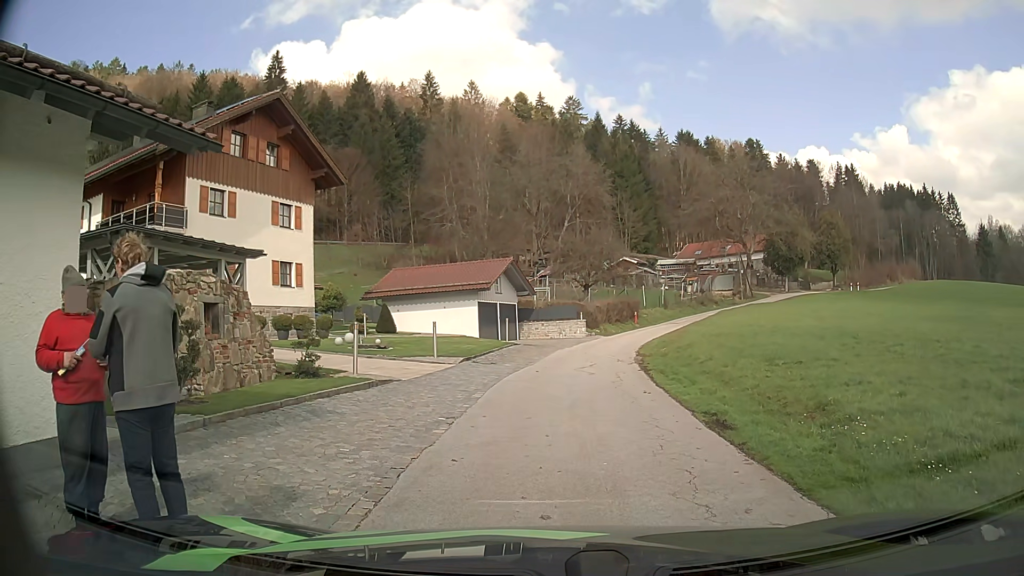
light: Day
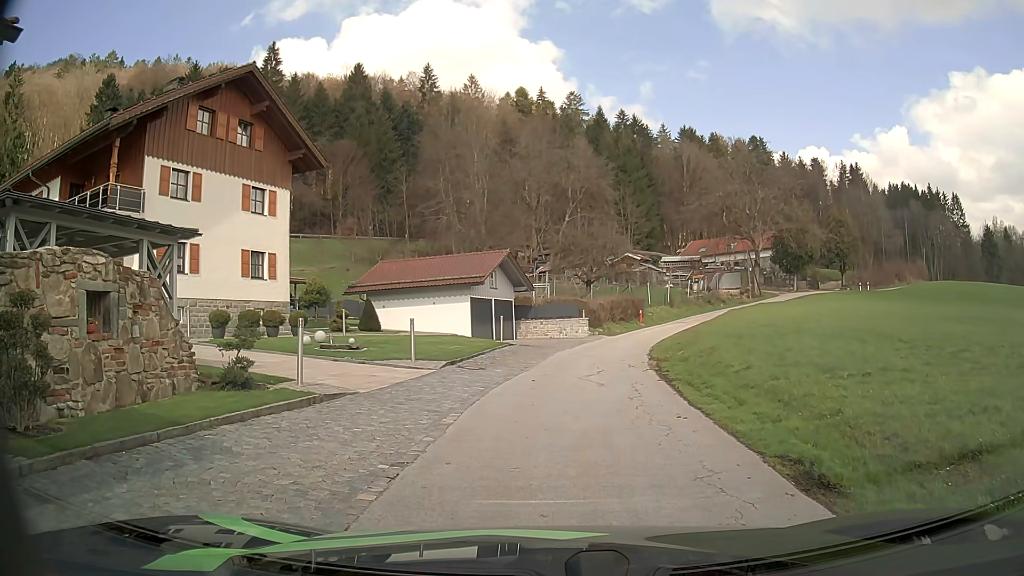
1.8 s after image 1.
(0.0, +3.4) m; -1°
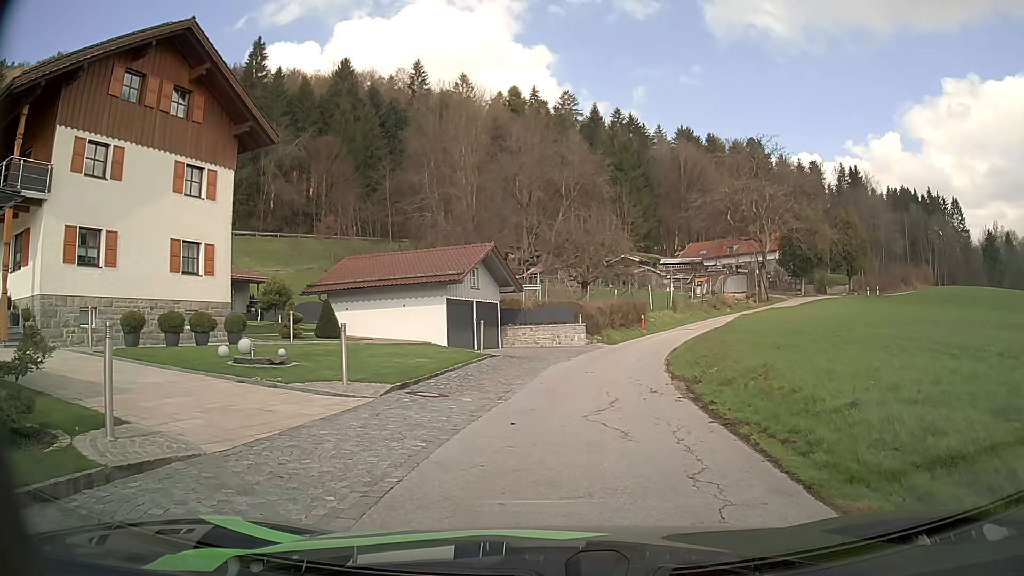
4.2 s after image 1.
(+0.1, +5.4) m; +3°
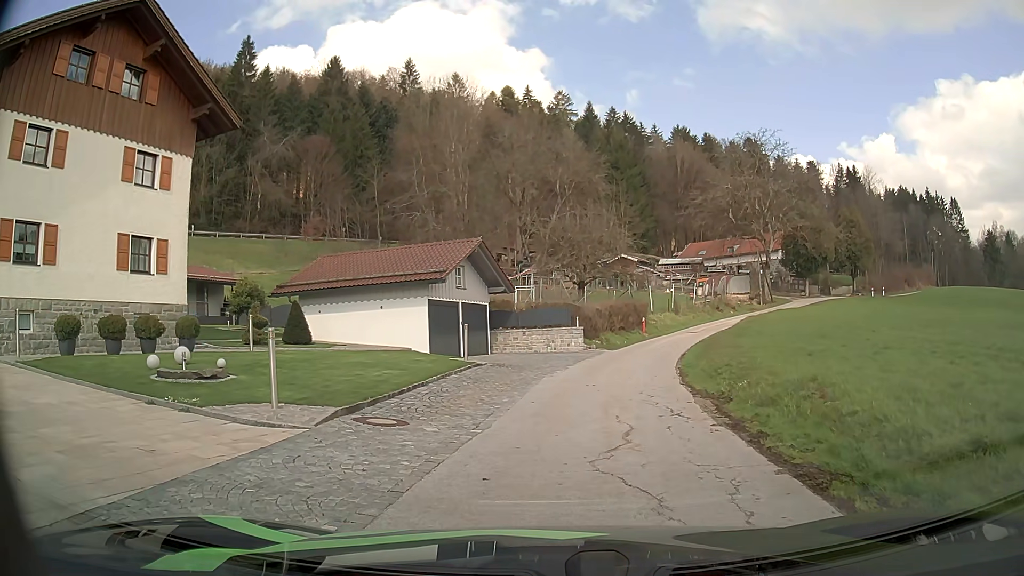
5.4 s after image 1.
(0.0, +3.1) m; +1°
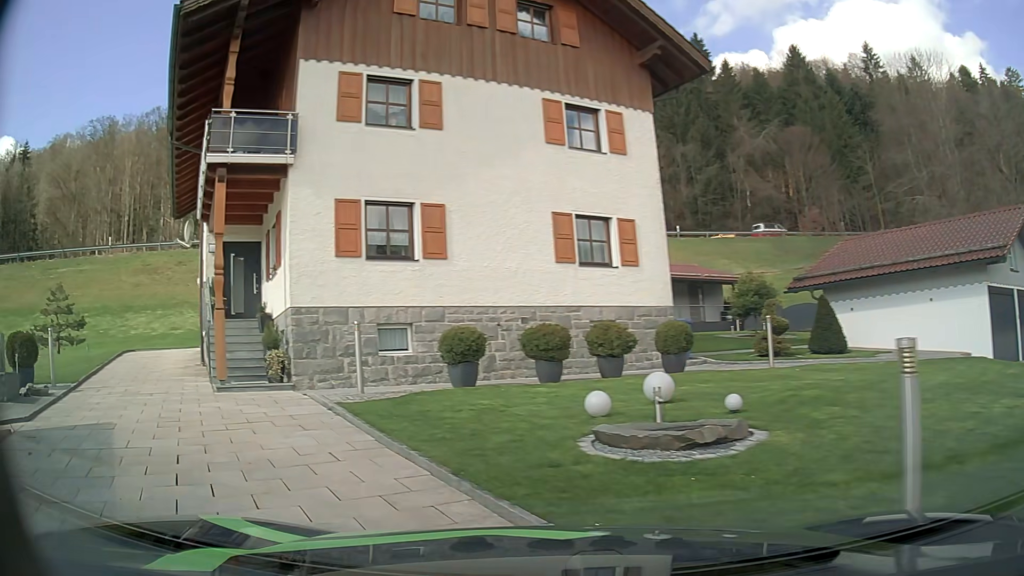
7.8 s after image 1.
(-2.0, +6.4) m; -40°
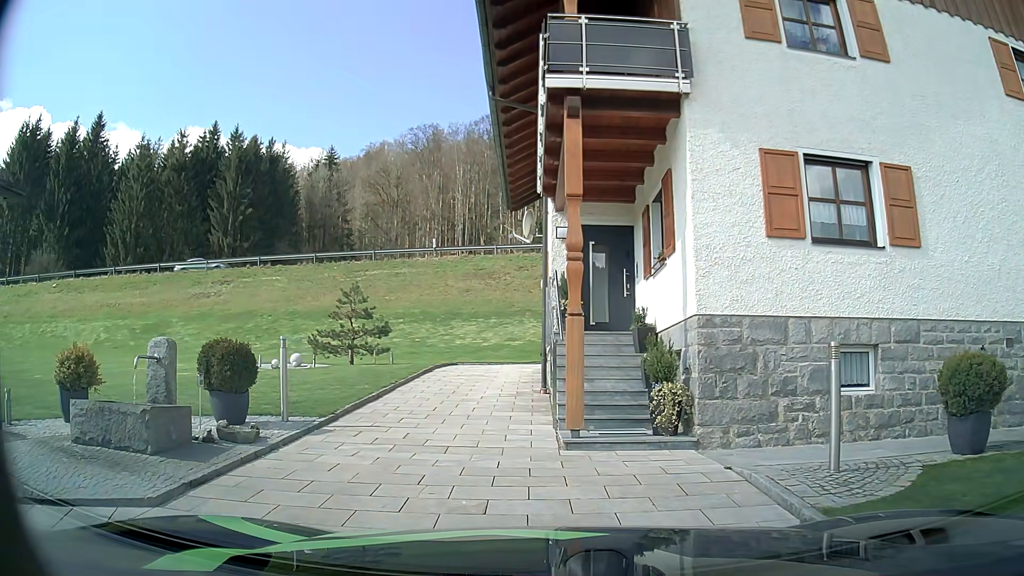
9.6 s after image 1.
(-1.7, +4.6) m; -32°
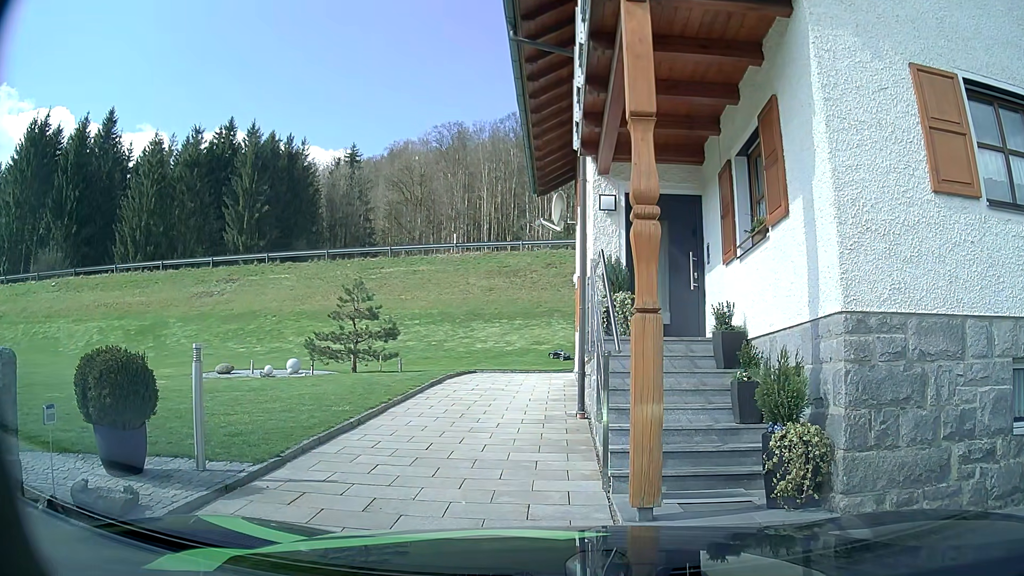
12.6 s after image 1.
(-0.2, +3.1) m; -5°
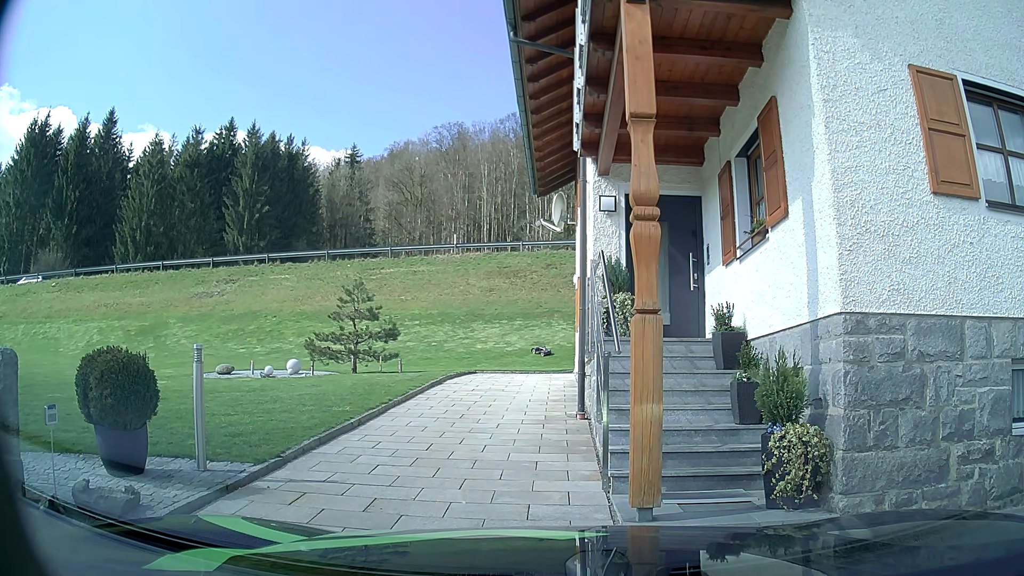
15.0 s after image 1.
(0.0, +0.1) m; 0°
